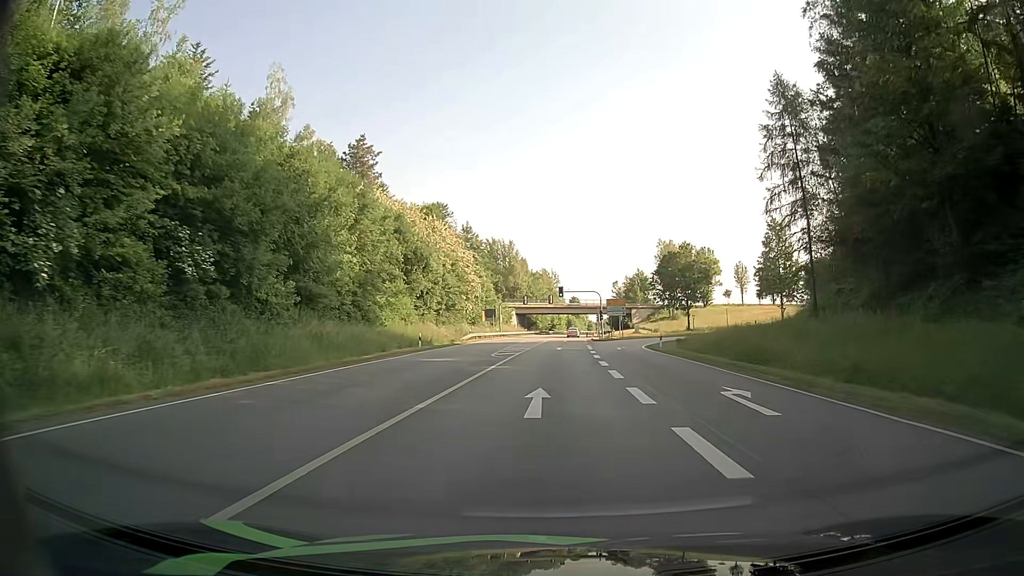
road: primary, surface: asphalt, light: Day
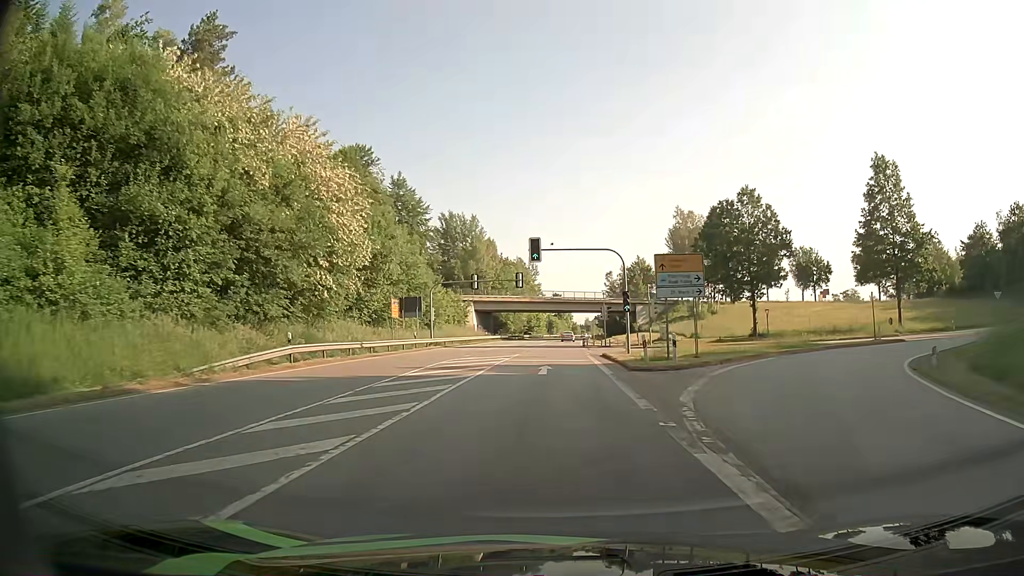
(+1.3, +45.3) m; +2°
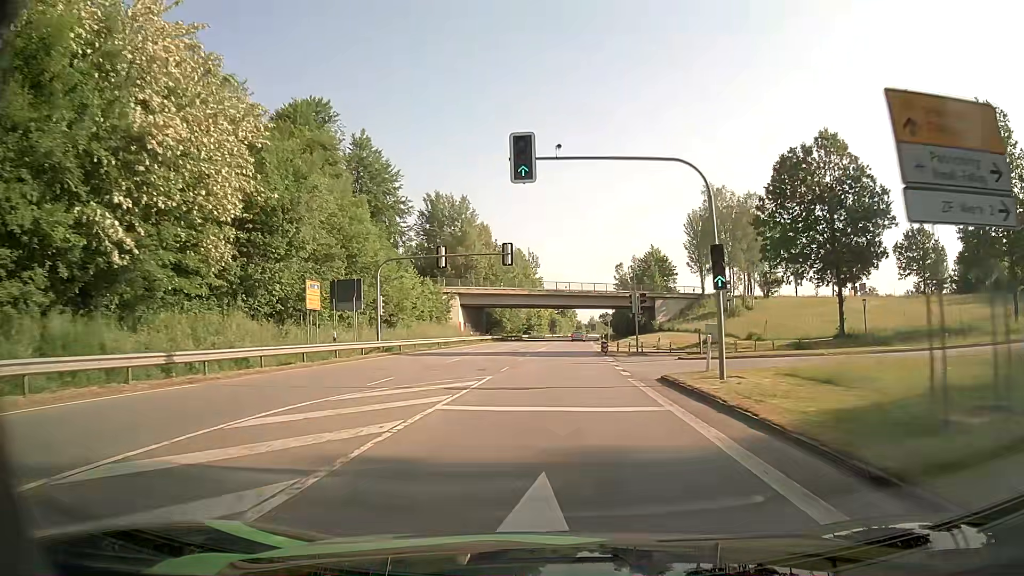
(-0.1, +19.7) m; -1°
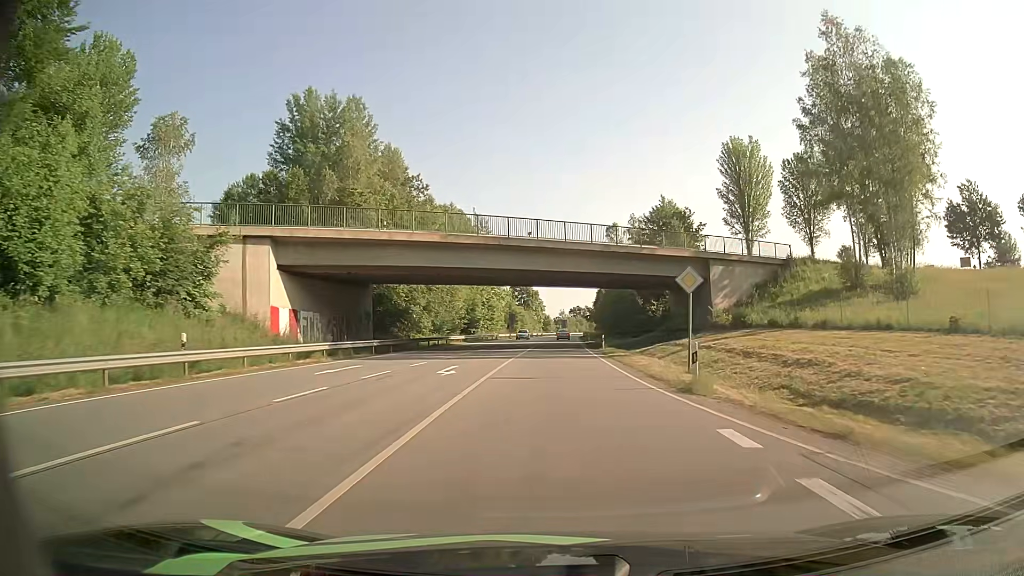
(+1.3, +52.7) m; +3°
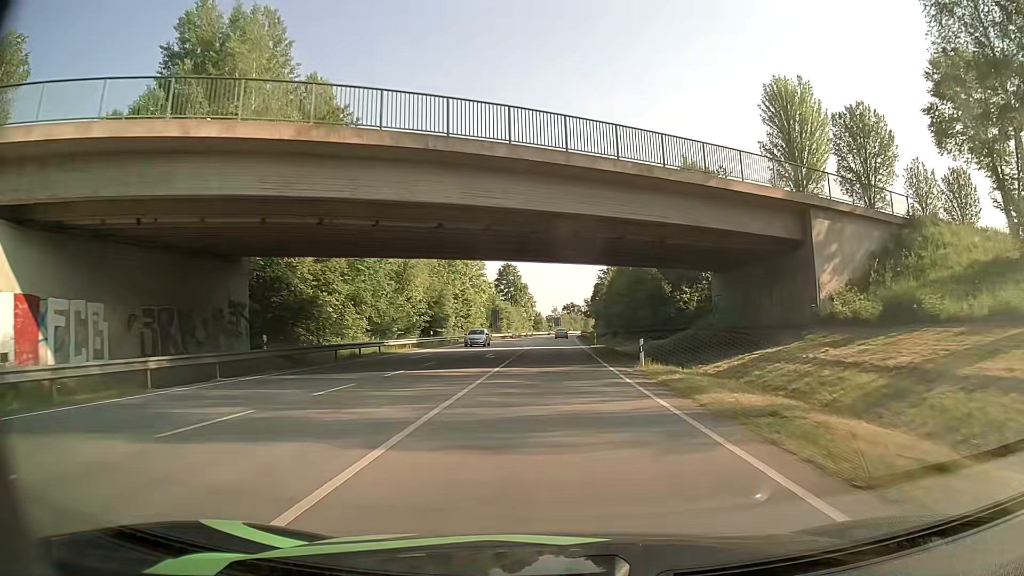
(+0.1, +22.1) m; +1°
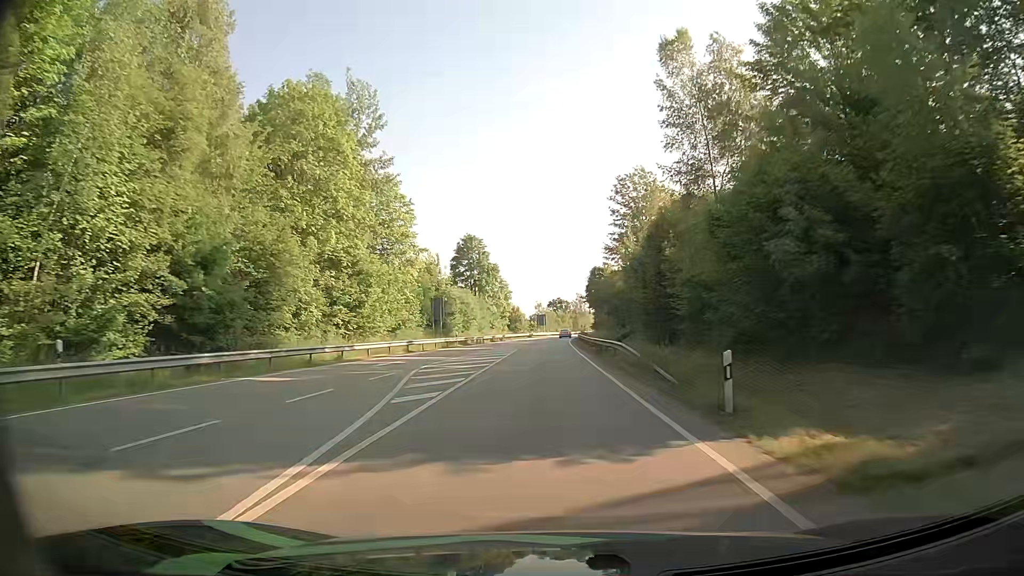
(+0.3, +43.4) m; 0°
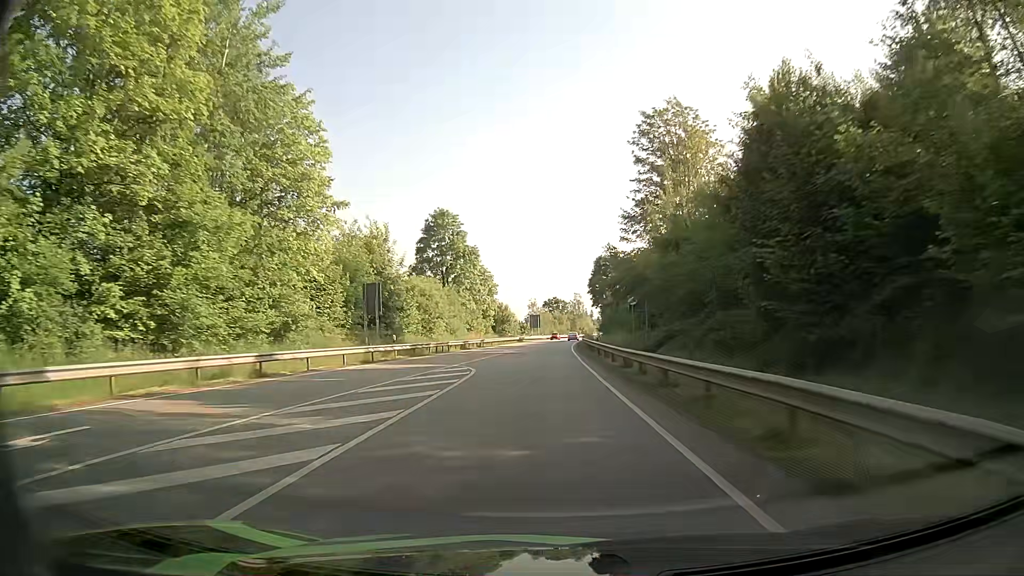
(+0.5, +22.9) m; +2°
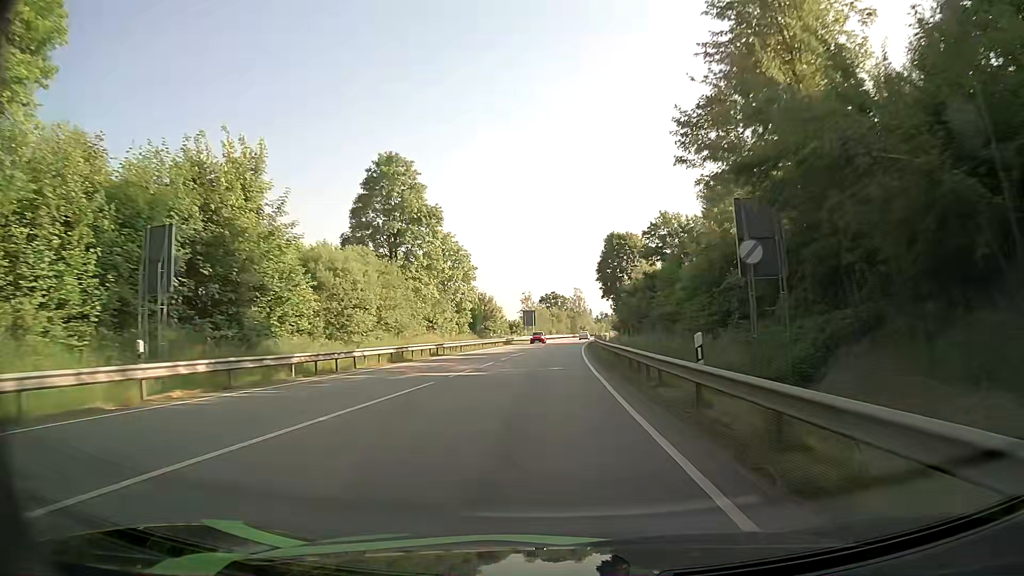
(0.0, +24.7) m; 0°
(0, +10) (0, +20) (0, +30) (0, +40) (+1, +50) (+1, +60) (+2, +70) (+2, +80) (+3, +90) (+4, +100) m
